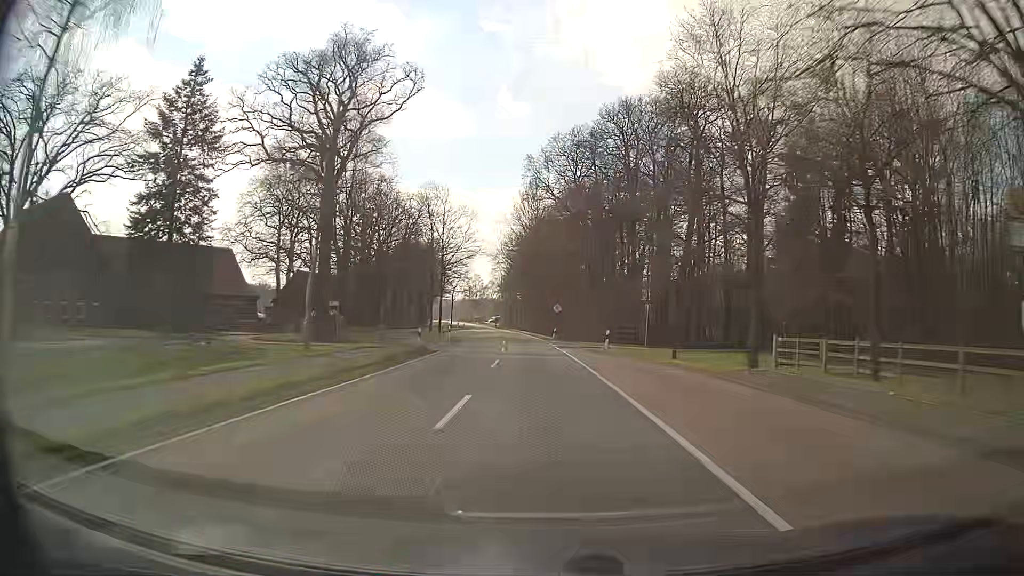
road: secondary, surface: asphalt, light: Day
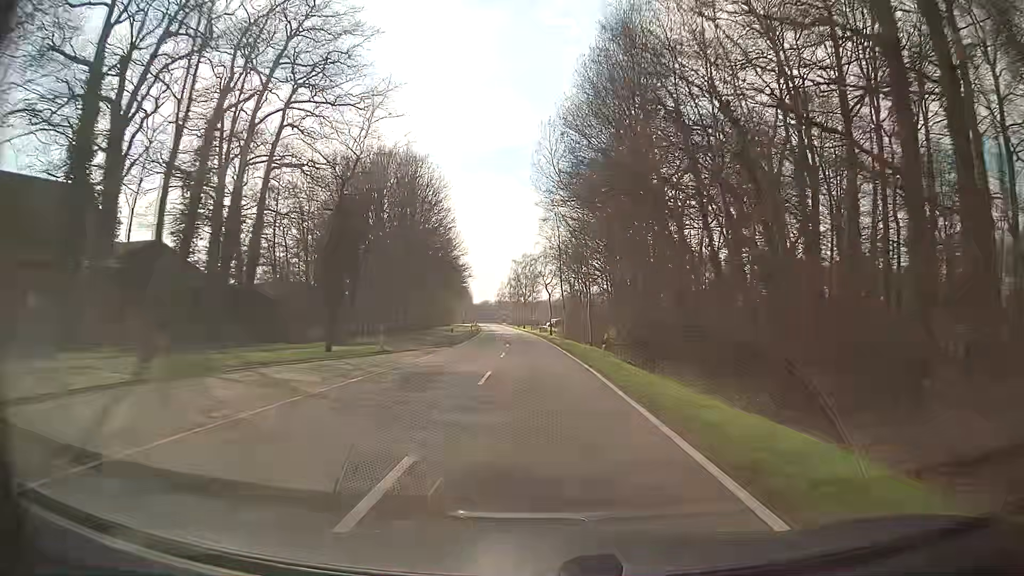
(-3.7, +78.4) m; -6°
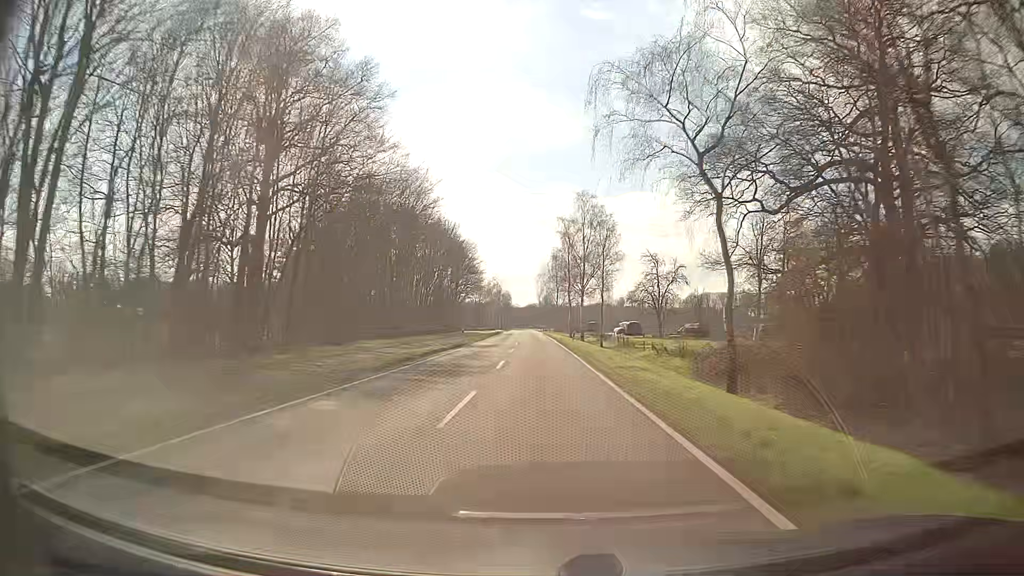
(-2.7, +78.3) m; -4°
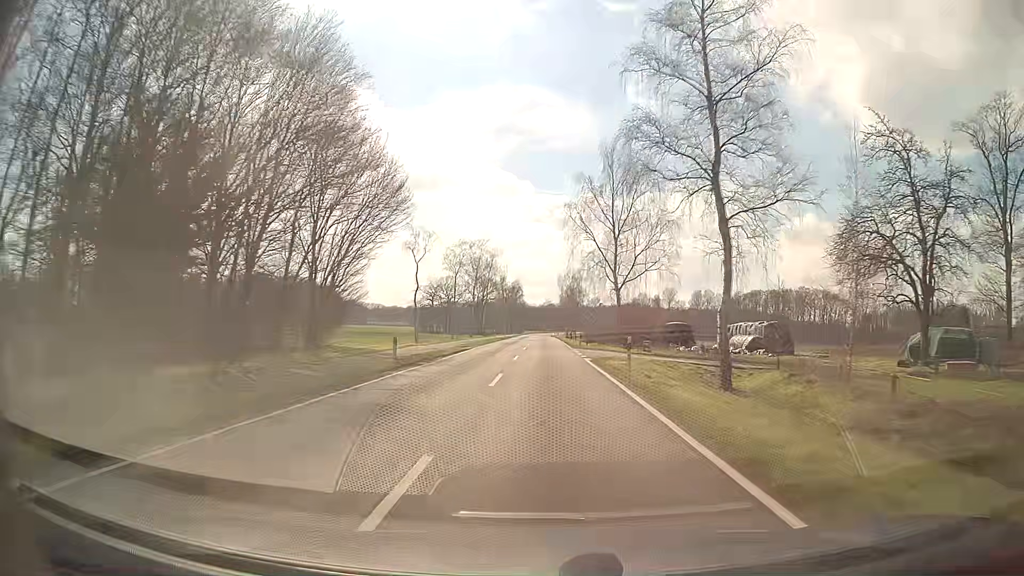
(-1.6, +78.1) m; -2°
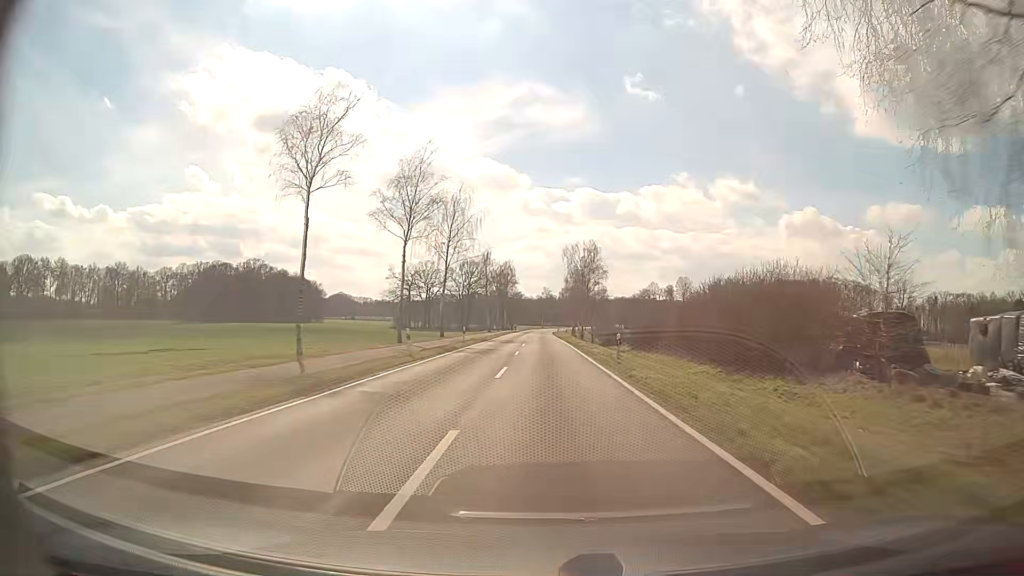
(0.0, +46.9) m; 0°
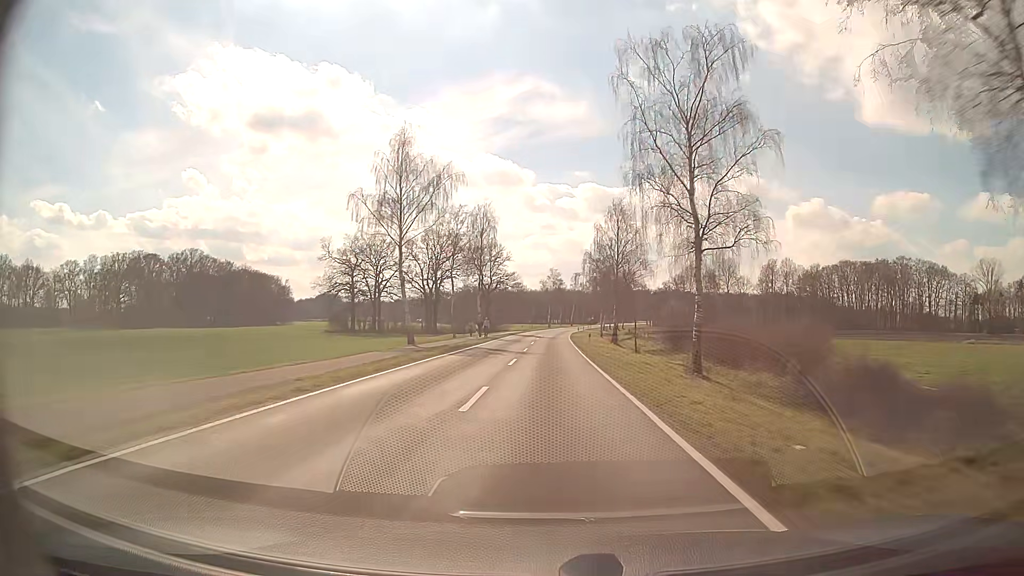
(+0.3, +78.6) m; 0°
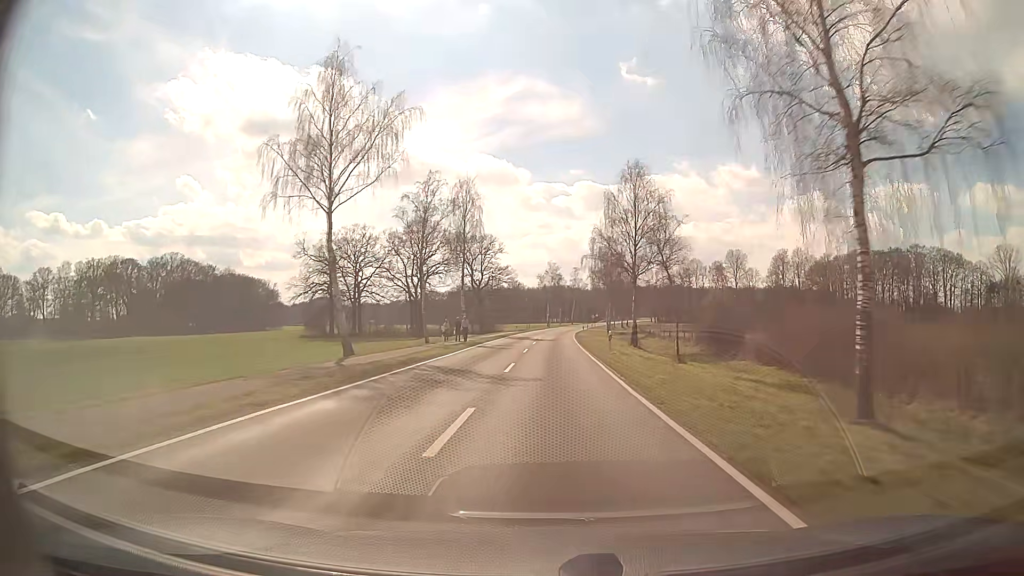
(0.0, +16.2) m; 0°
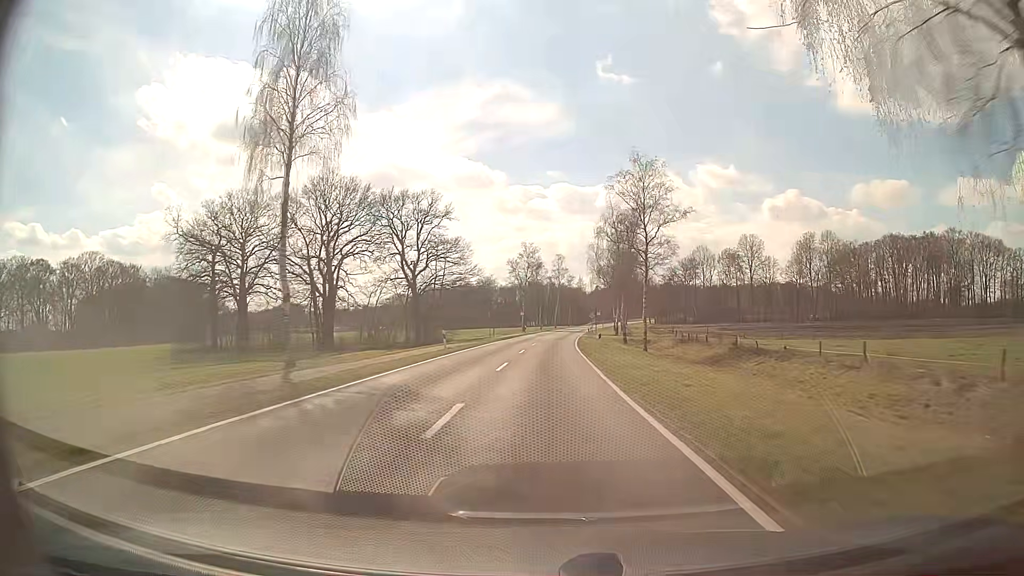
(+0.7, +48.4) m; +2°
(0, +10) (0, +20) (0, +30) (+1, +40) (+1, +50) (+1, +60) (+2, +70) (+3, +80) (+3, +90) (+4, +100) m
